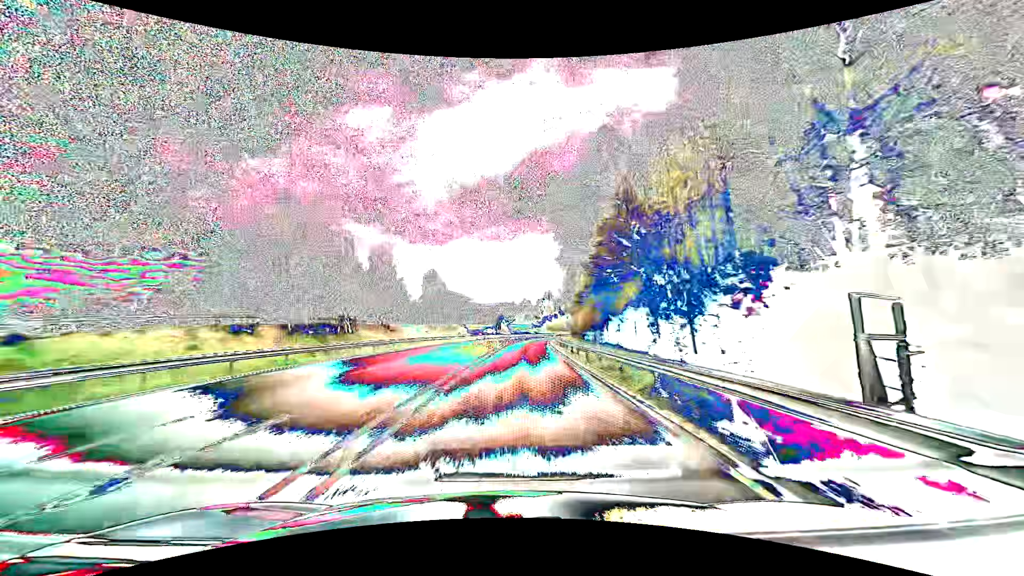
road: primary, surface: asphalt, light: Day
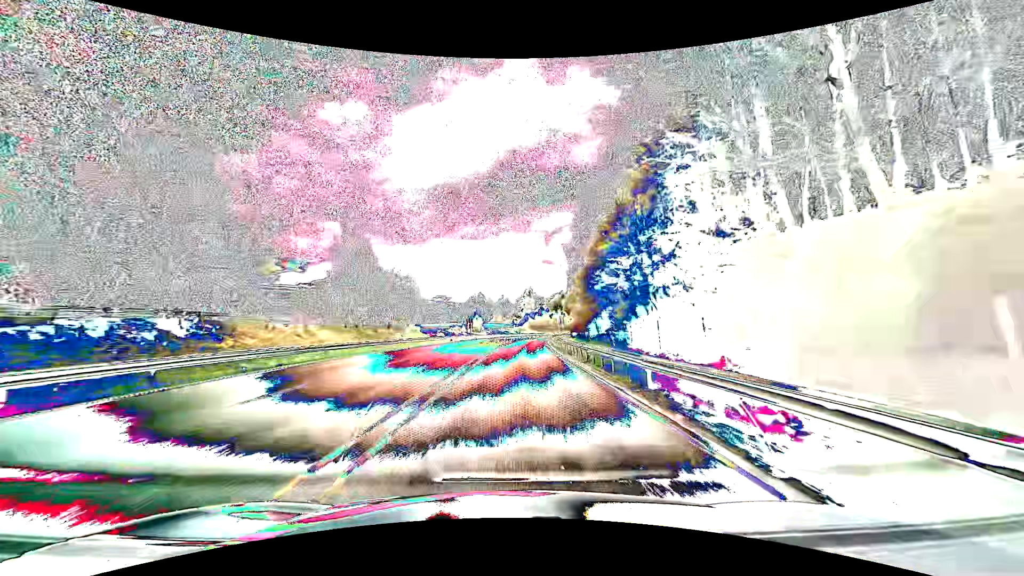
(+0.6, +31.6) m; +2°
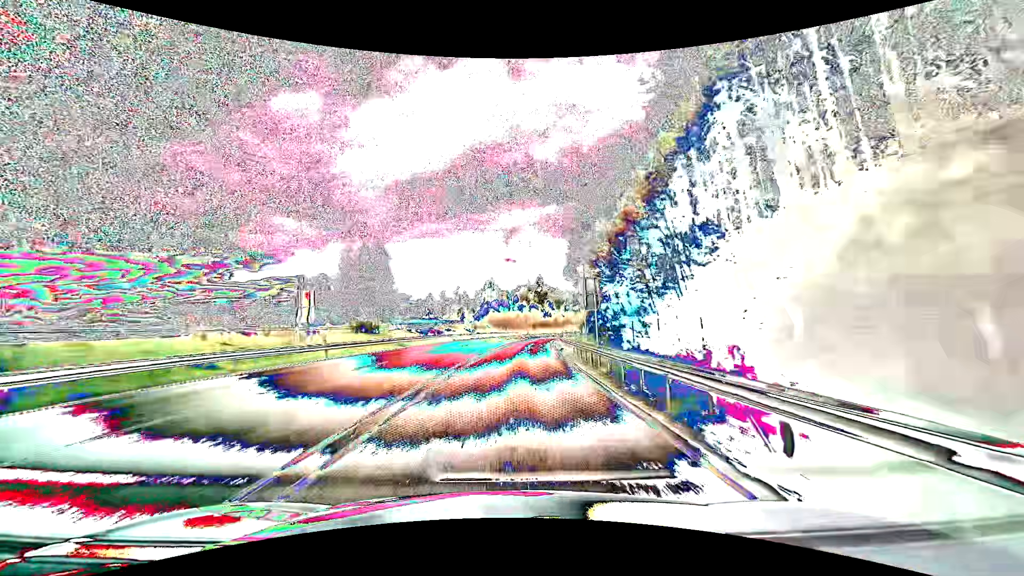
(+2.5, +63.2) m; +5°
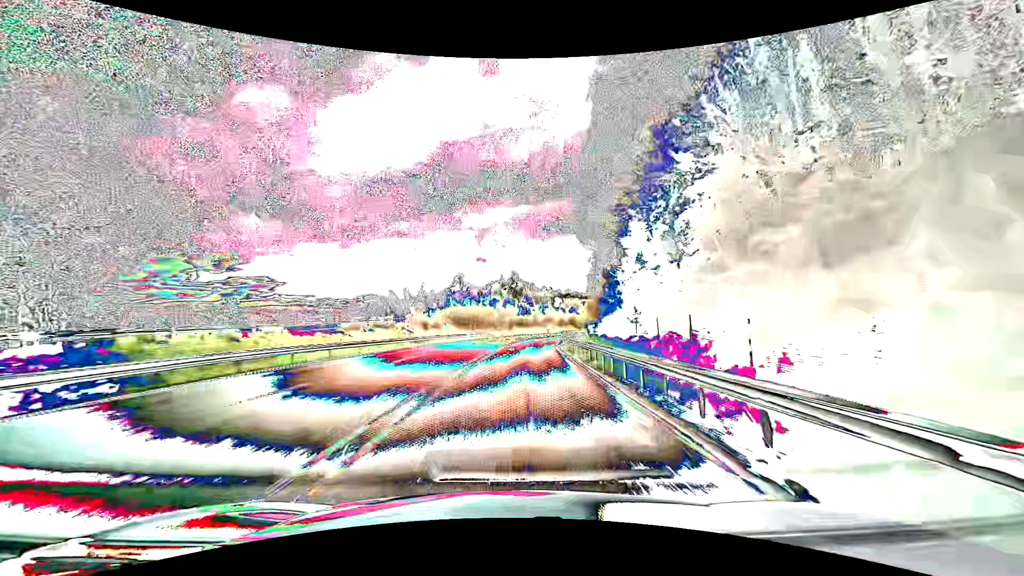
(+0.7, +31.7) m; +3°
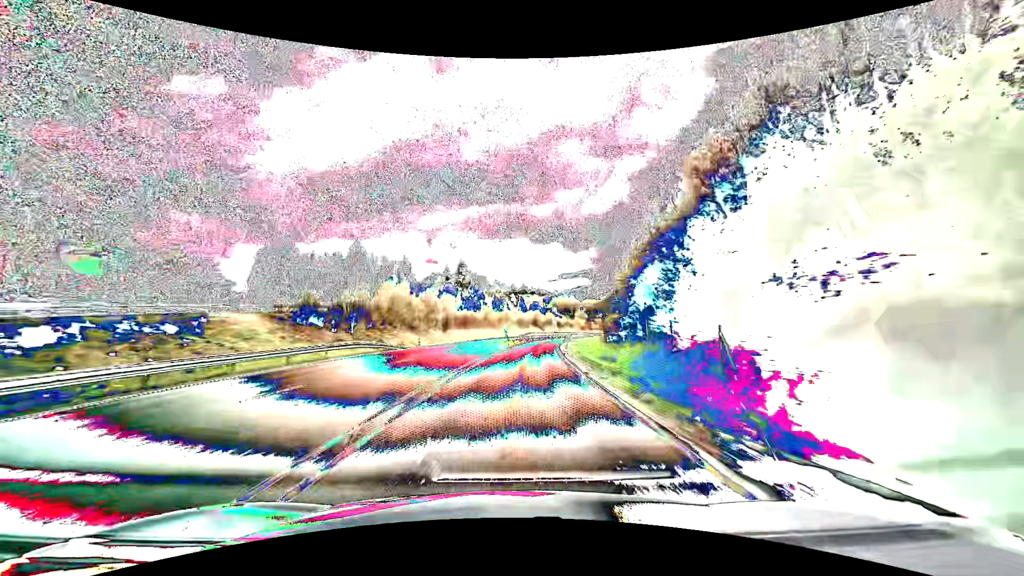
(+2.4, +47.5) m; +6°
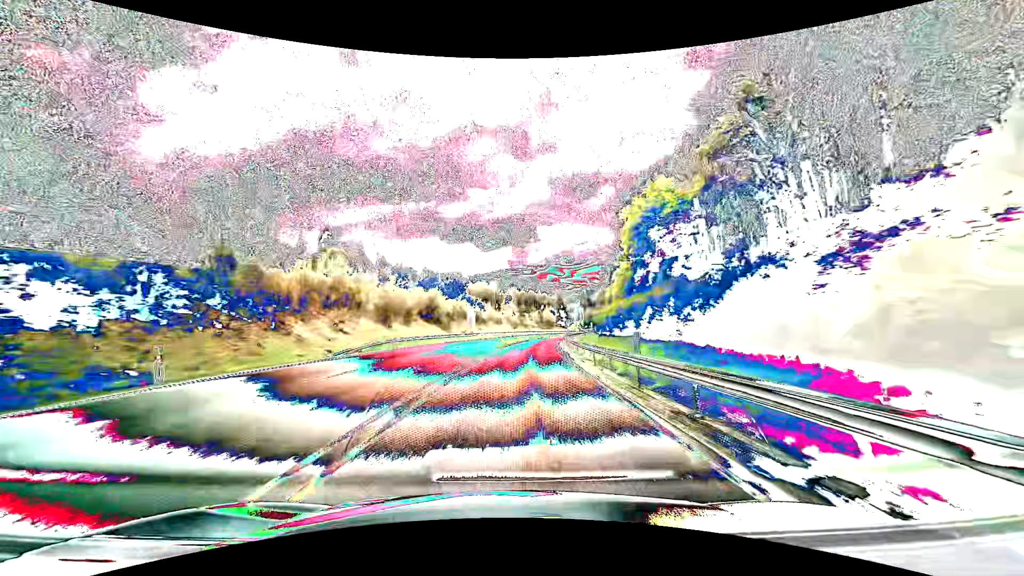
(+6.9, +78.9) m; +10°
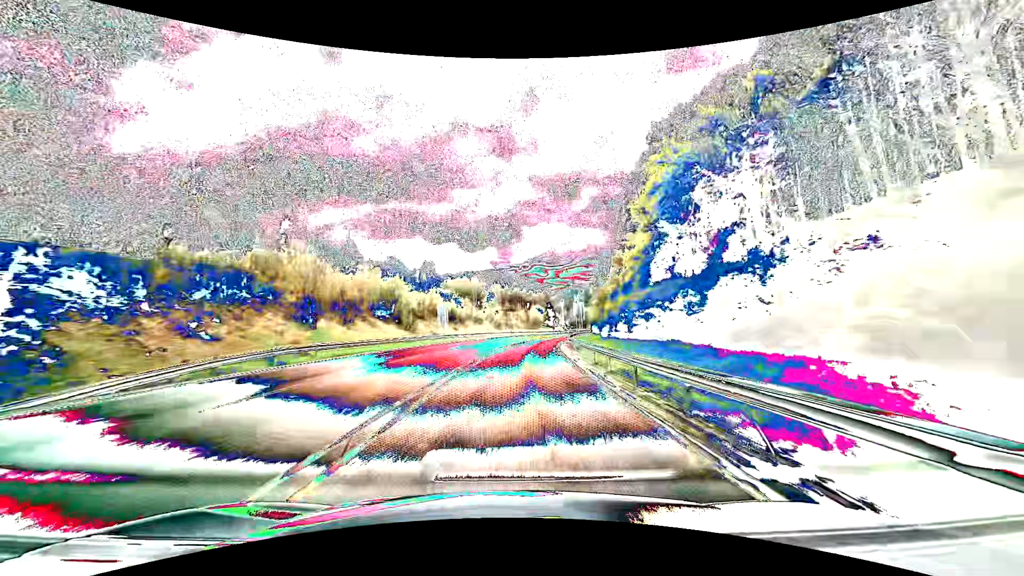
(+0.2, +15.9) m; +2°
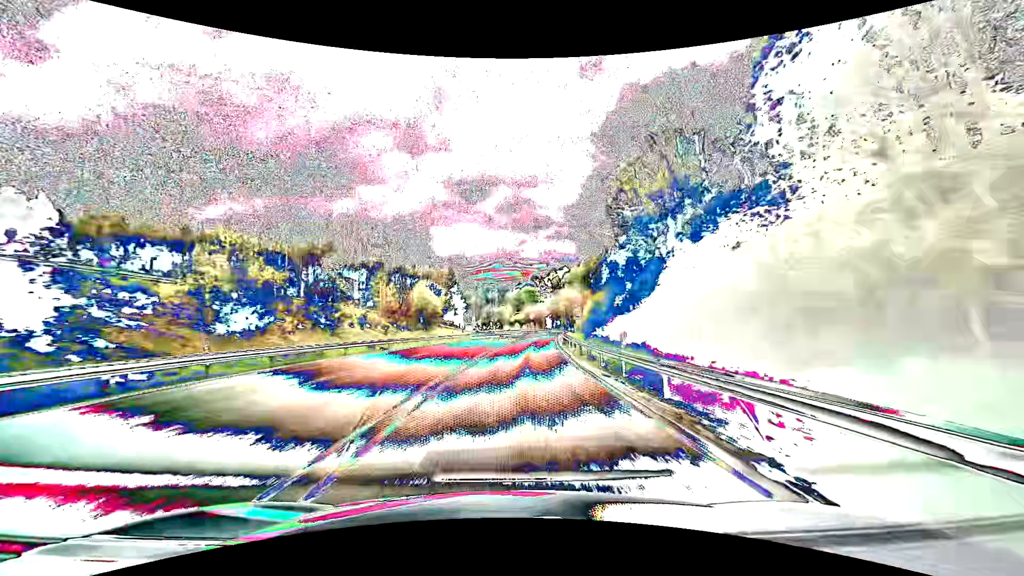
(+7.2, +78.9) m; +10°
(0, +10) (0, +20) (+1, +30) (+2, +40) (+2, +50) (+3, +60) (+4, +70) (+5, +80) (+7, +90) (+8, +100) m
